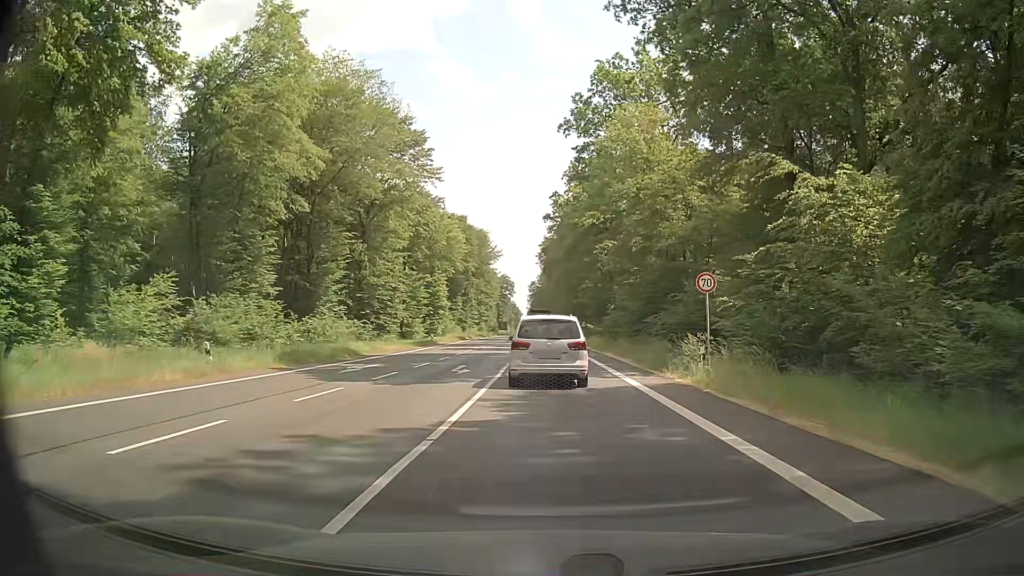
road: primary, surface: asphalt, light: Day
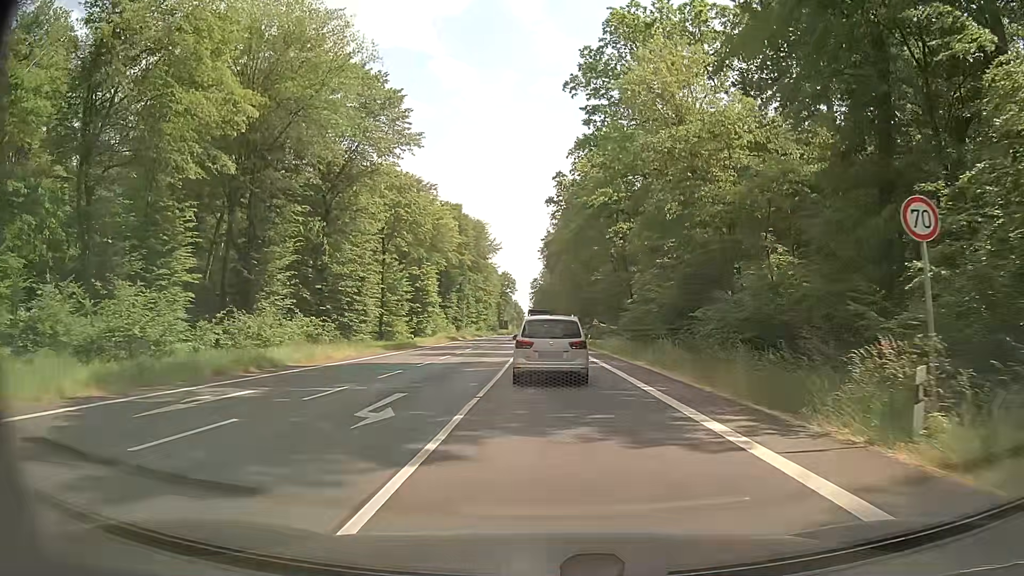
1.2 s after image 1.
(-0.1, +12.0) m; -1°
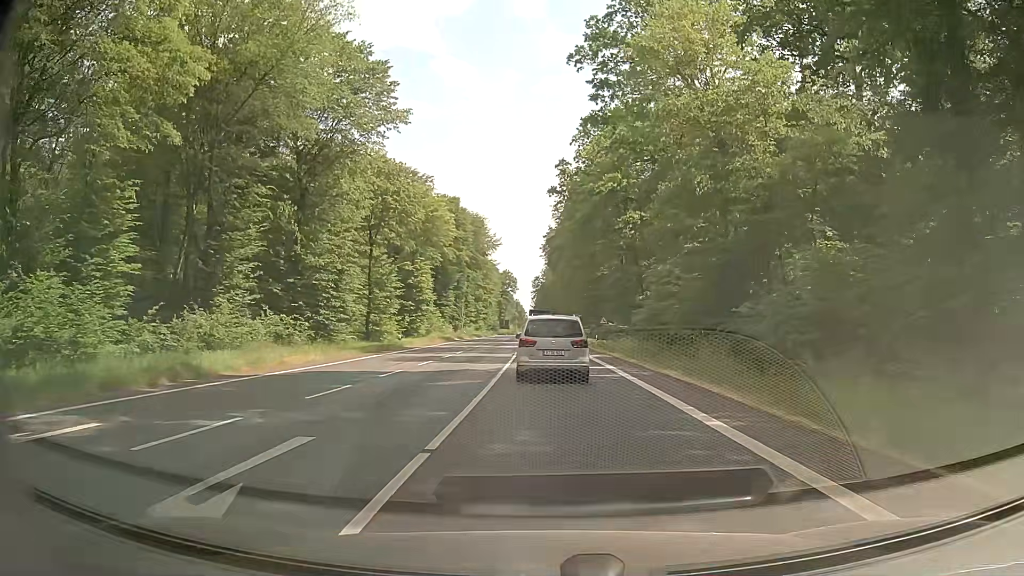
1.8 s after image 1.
(+0.1, +6.1) m; +1°
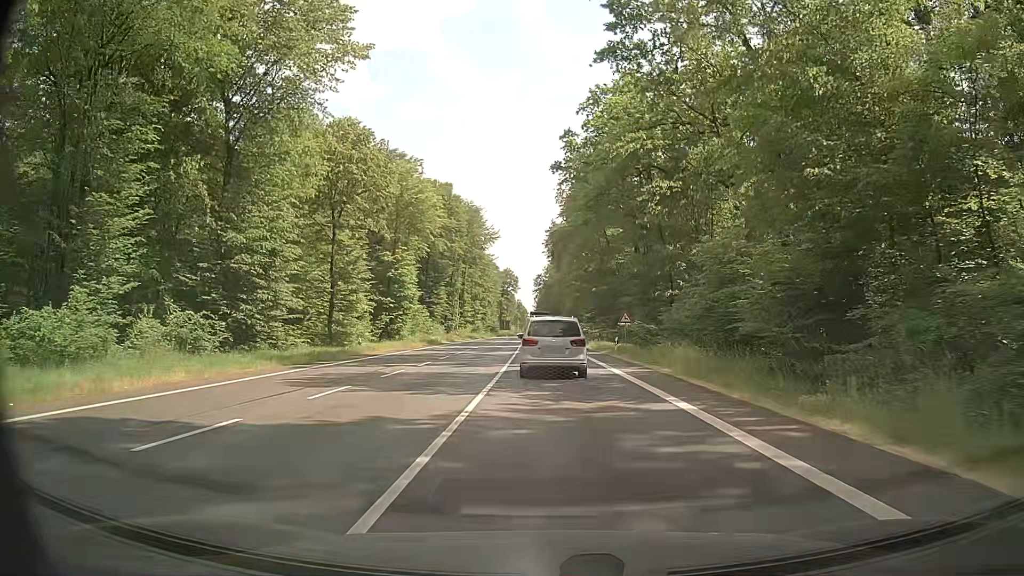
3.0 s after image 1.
(-0.2, +12.4) m; -1°
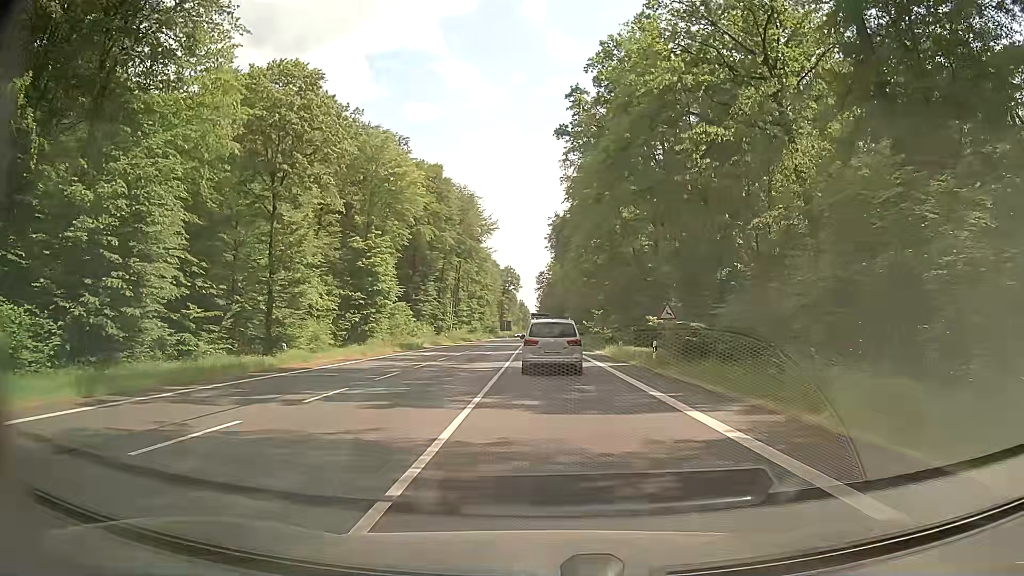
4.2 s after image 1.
(0.0, +12.7) m; 0°
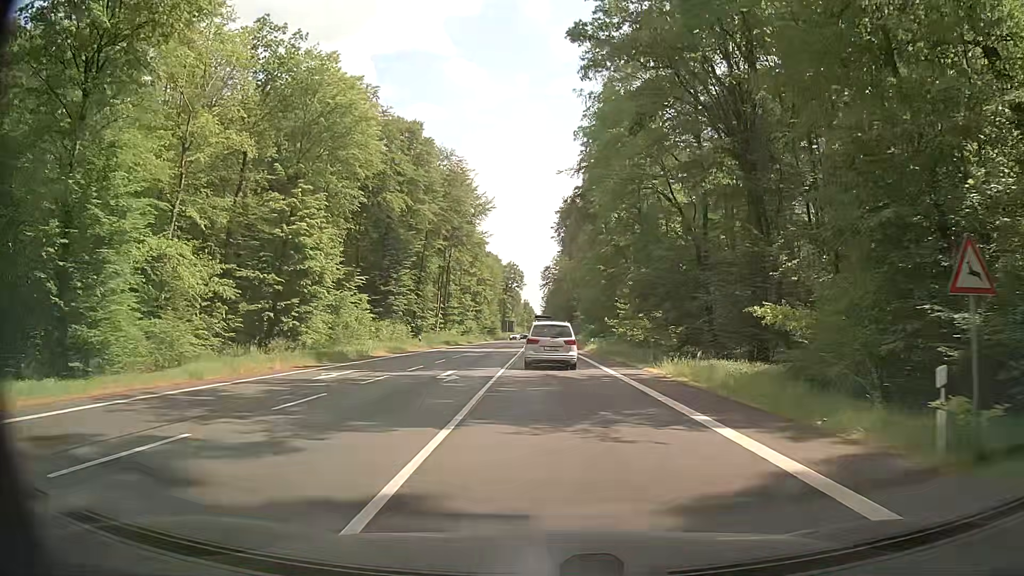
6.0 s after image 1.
(0.0, +19.9) m; -1°
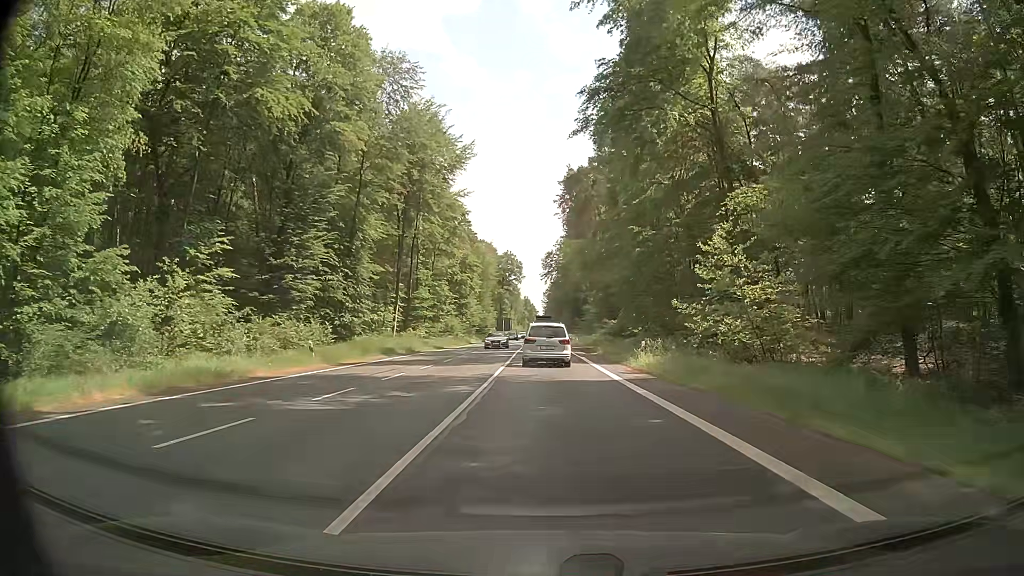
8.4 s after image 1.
(+0.3, +28.4) m; 0°
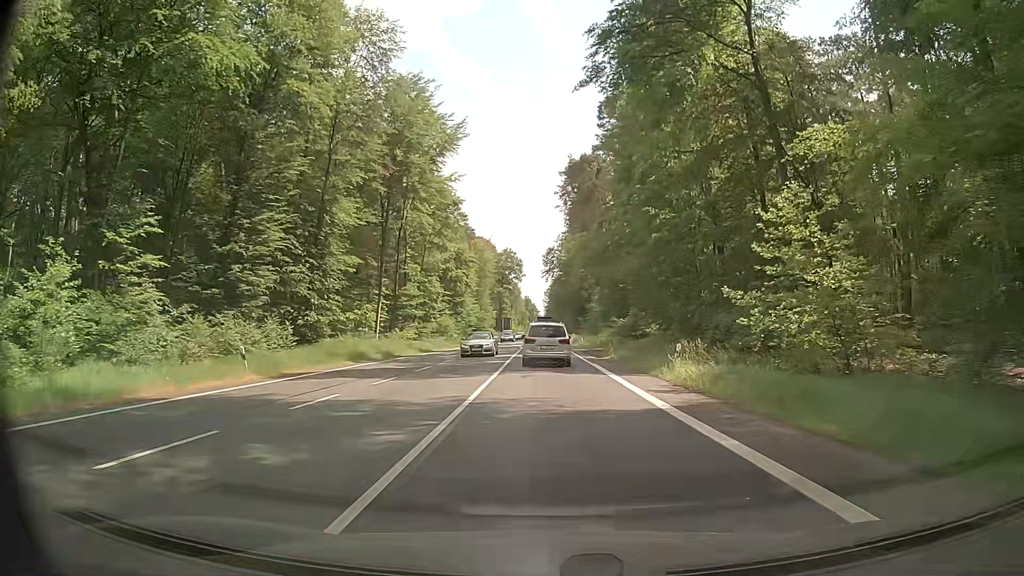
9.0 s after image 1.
(0.0, +7.5) m; 0°
(0, +10) (0, +20) (0, +30) (0, +40) (0, +50) (0, +60) (0, +70) (0, +80) (0, +90) (0, +100) m
